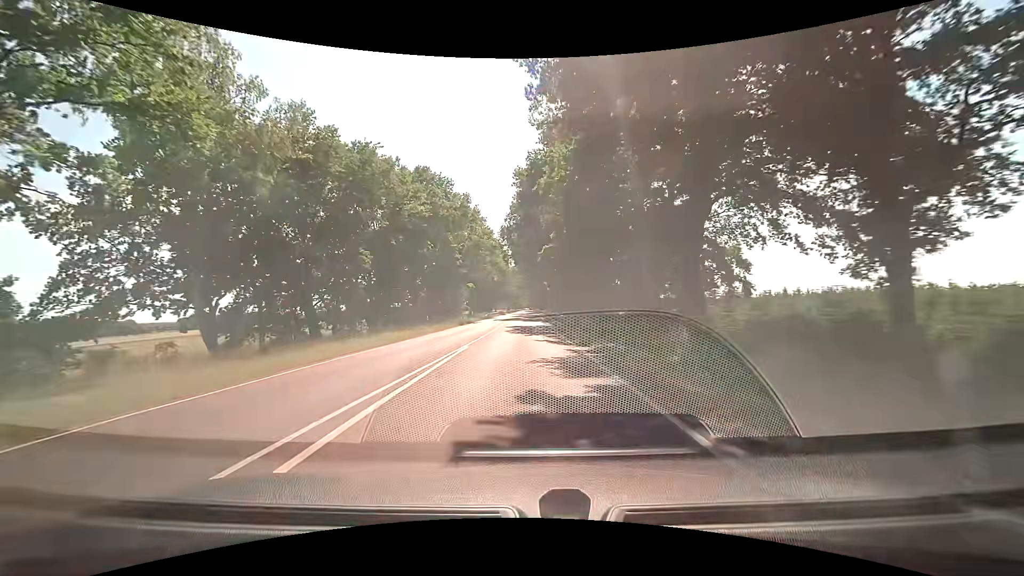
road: primary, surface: asphalt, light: Day
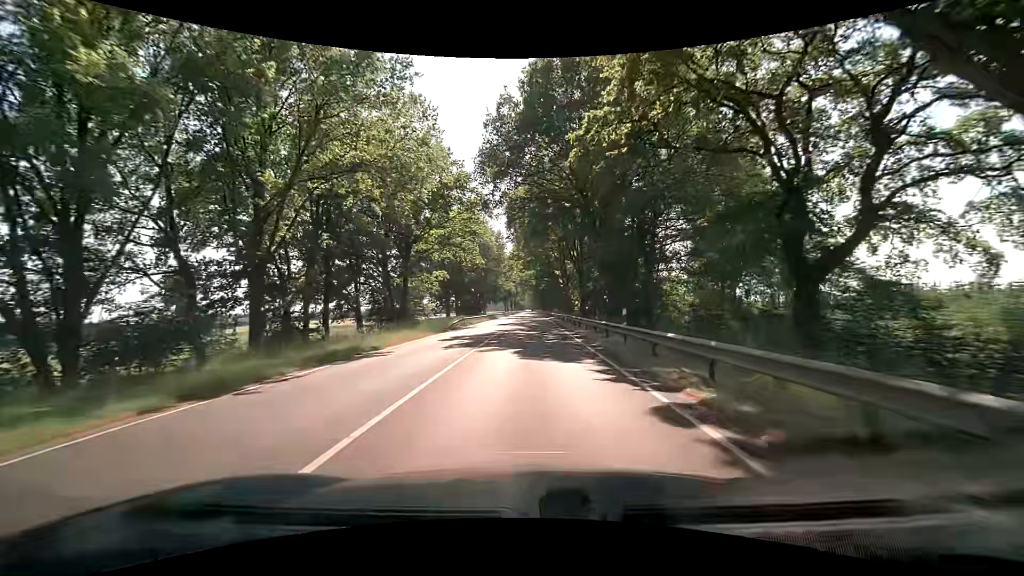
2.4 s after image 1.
(0.0, +37.7) m; 0°
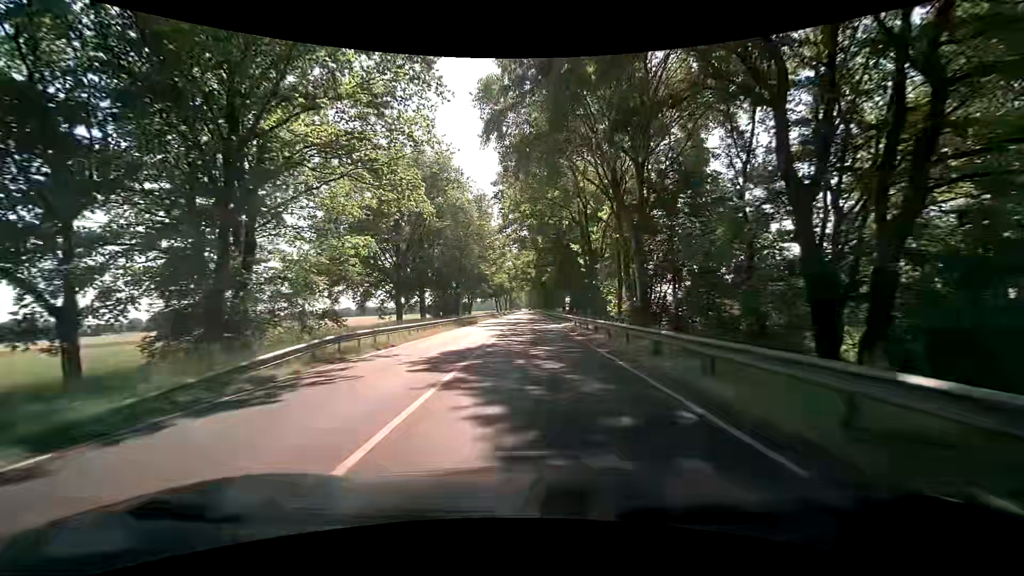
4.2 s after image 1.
(-0.1, +31.7) m; 0°
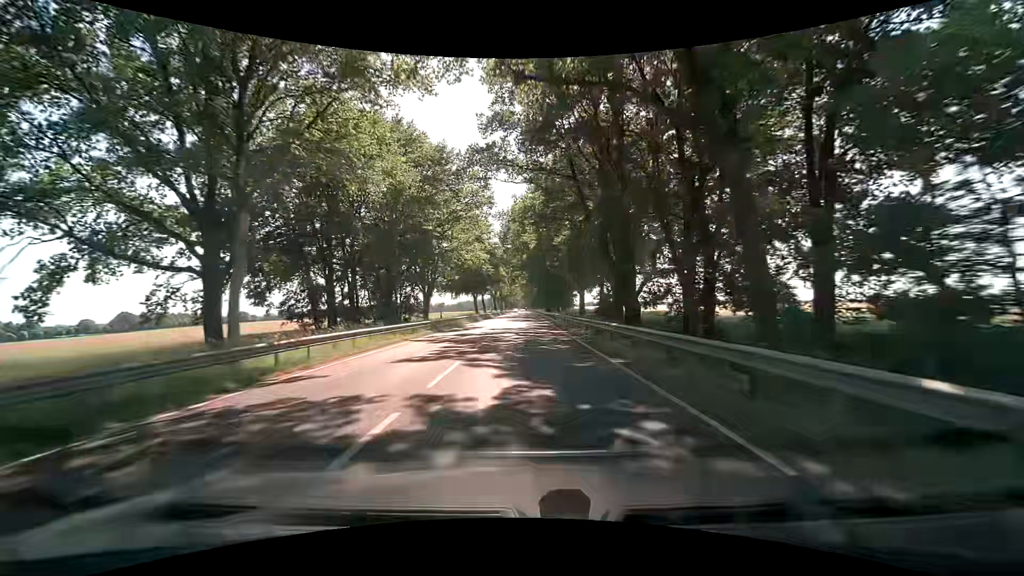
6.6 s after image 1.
(+0.1, +46.5) m; -1°
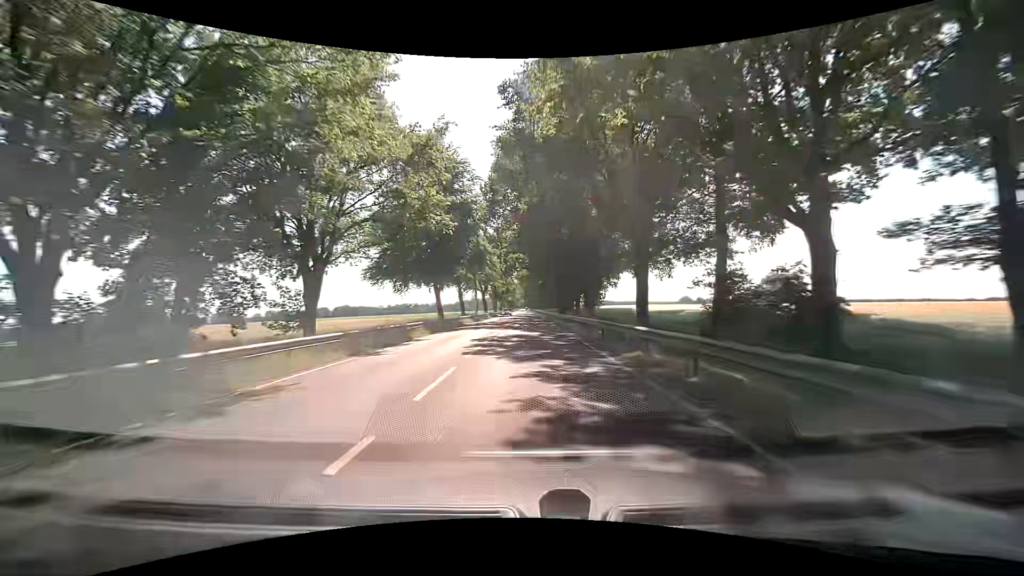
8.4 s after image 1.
(+0.6, +37.8) m; +1°
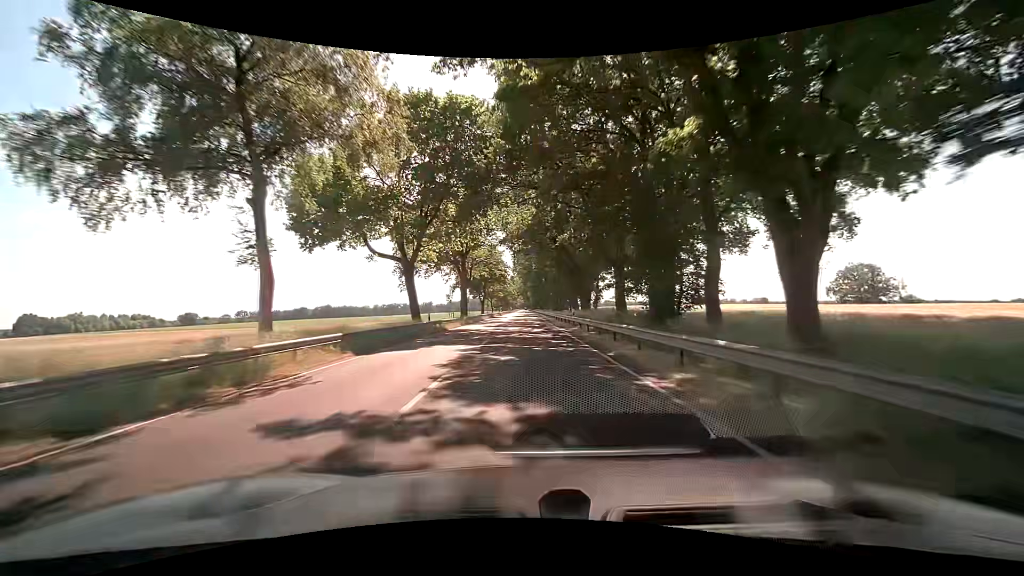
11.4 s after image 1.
(-0.2, +68.2) m; 0°
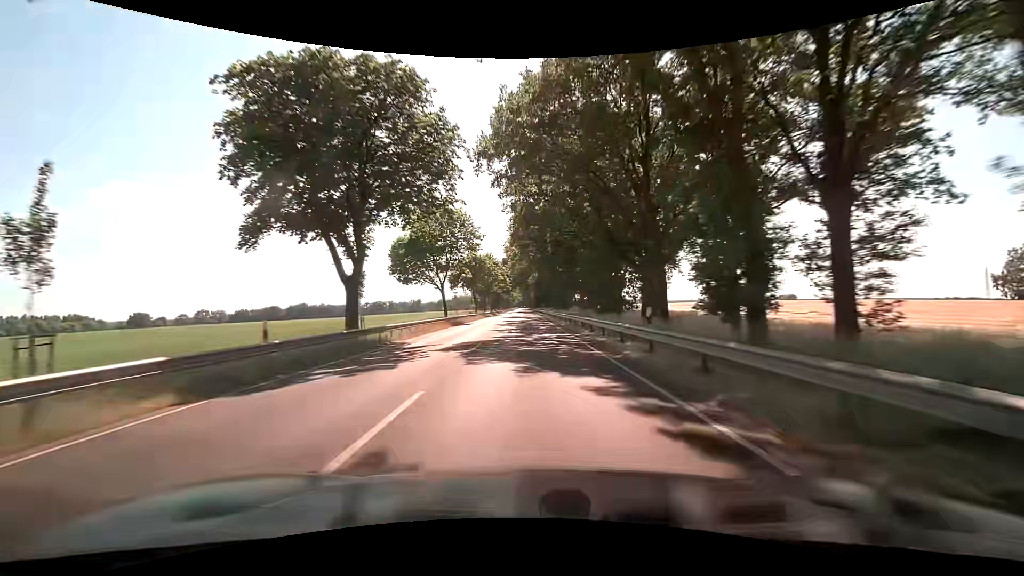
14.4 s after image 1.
(-0.2, +74.1) m; 0°
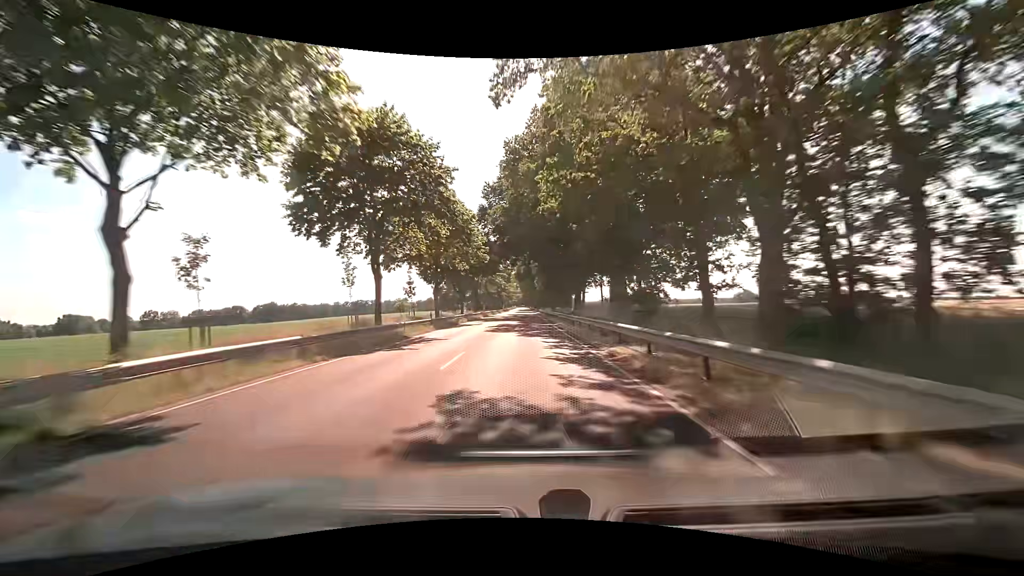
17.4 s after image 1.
(-0.1, +77.0) m; 0°
(0, +10) (0, +20) (0, +30) (0, +40) (0, +50) (0, +60) (0, +70) (-1, +80) (-1, +90) (-1, +100) m
